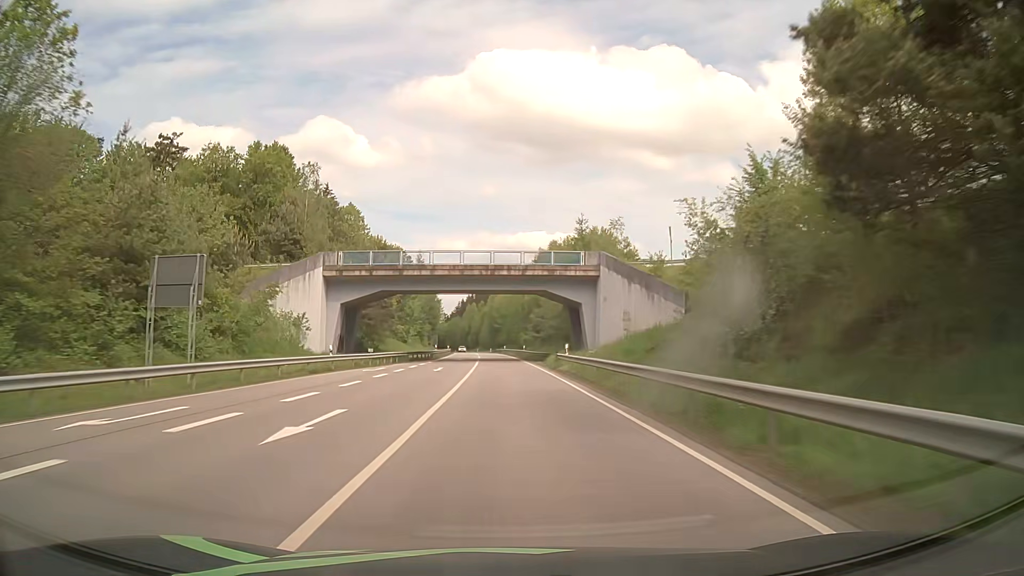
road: primary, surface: asphalt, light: Day
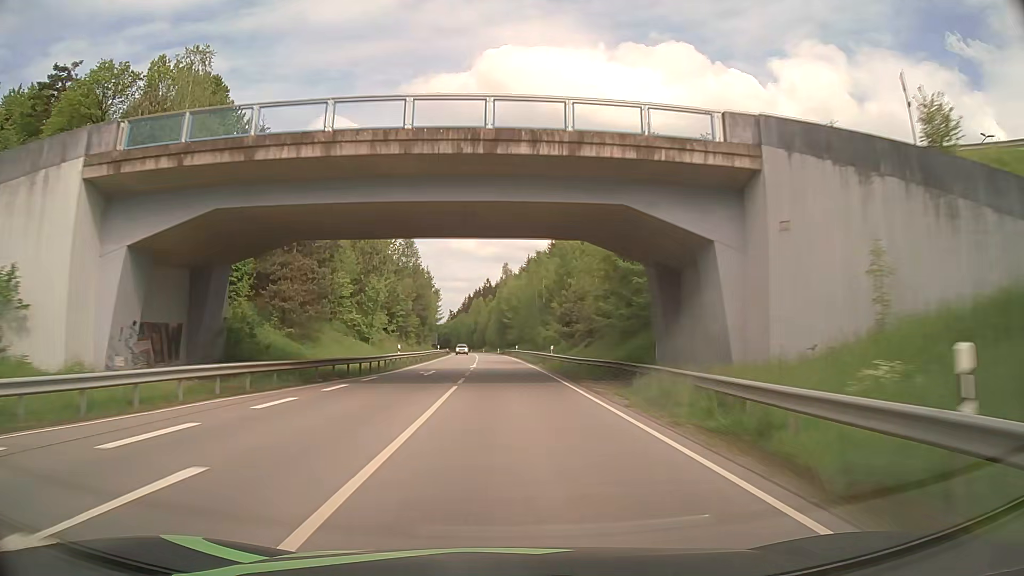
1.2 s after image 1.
(-0.2, +32.0) m; -1°
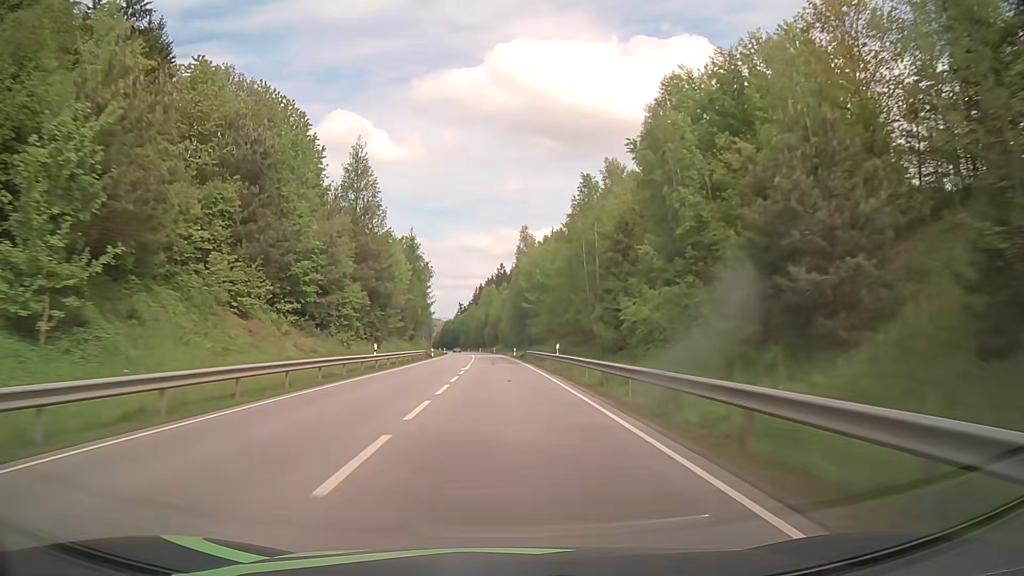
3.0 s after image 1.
(-0.6, +48.0) m; -1°
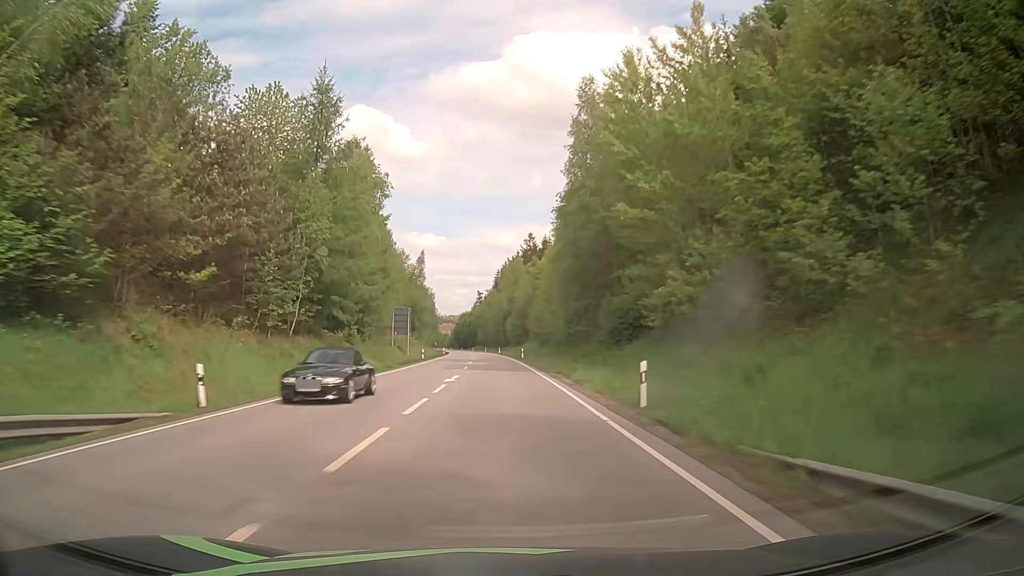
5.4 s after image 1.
(-2.0, +64.5) m; -3°
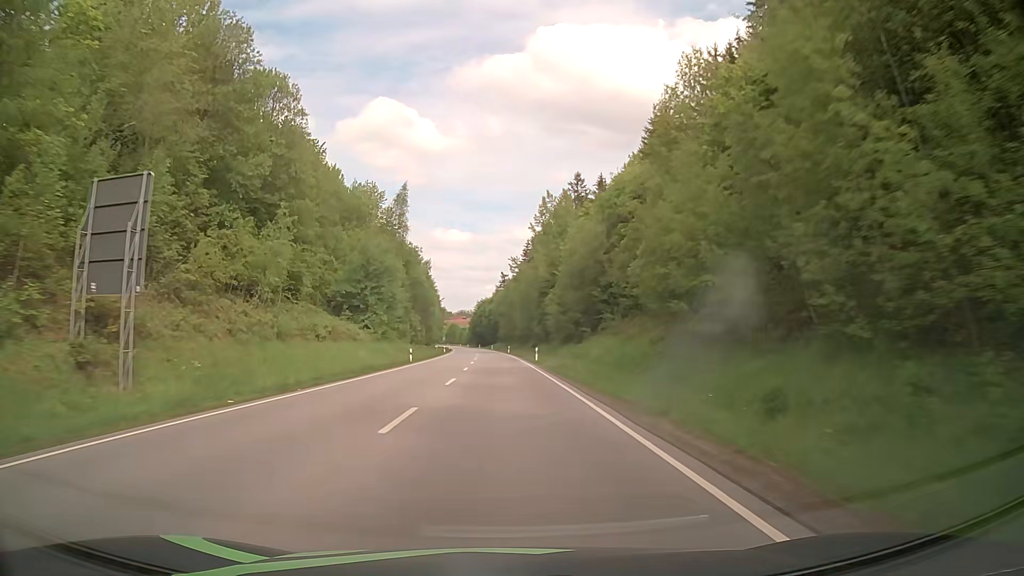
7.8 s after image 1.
(-1.4, +64.0) m; -2°
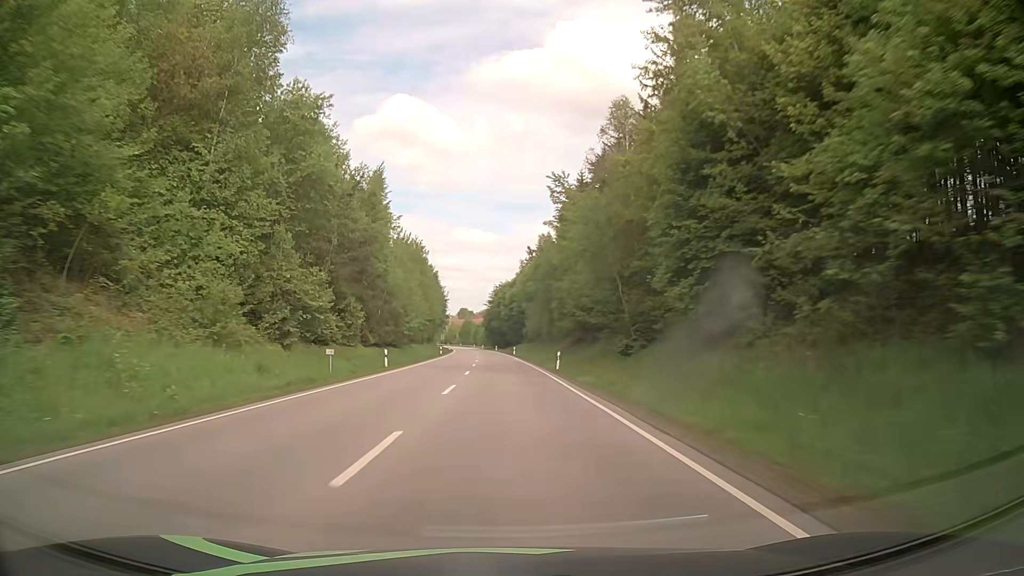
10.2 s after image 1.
(-1.1, +62.8) m; -2°
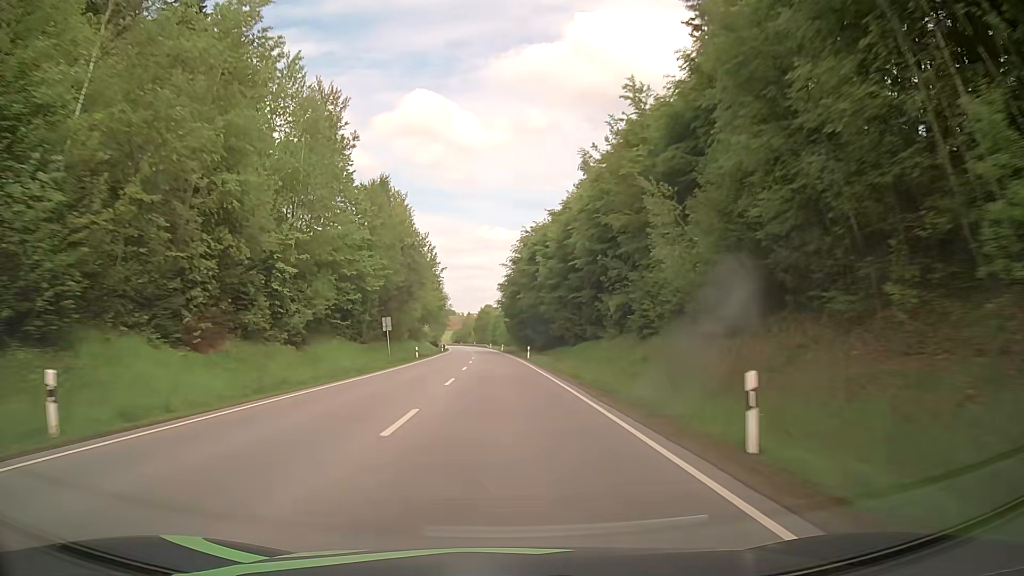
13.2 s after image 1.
(-1.4, +79.5) m; -2°
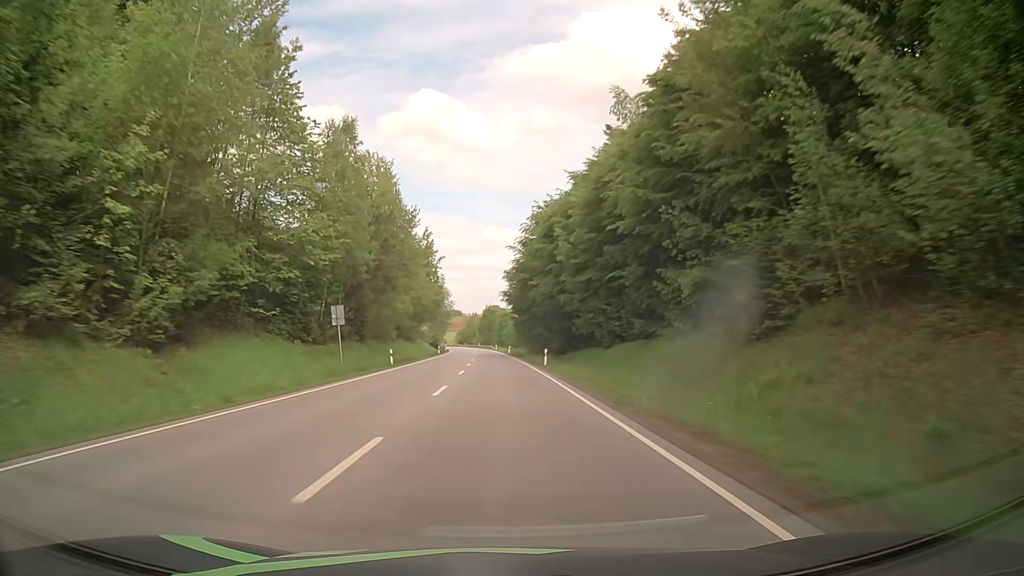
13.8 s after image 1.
(-0.1, +16.0) m; 0°
(0, +10) (0, +20) (0, +30) (-1, +40) (-1, +50) (-1, +60) (-2, +70) (-2, +80) (-3, +90) (-3, +100) m
